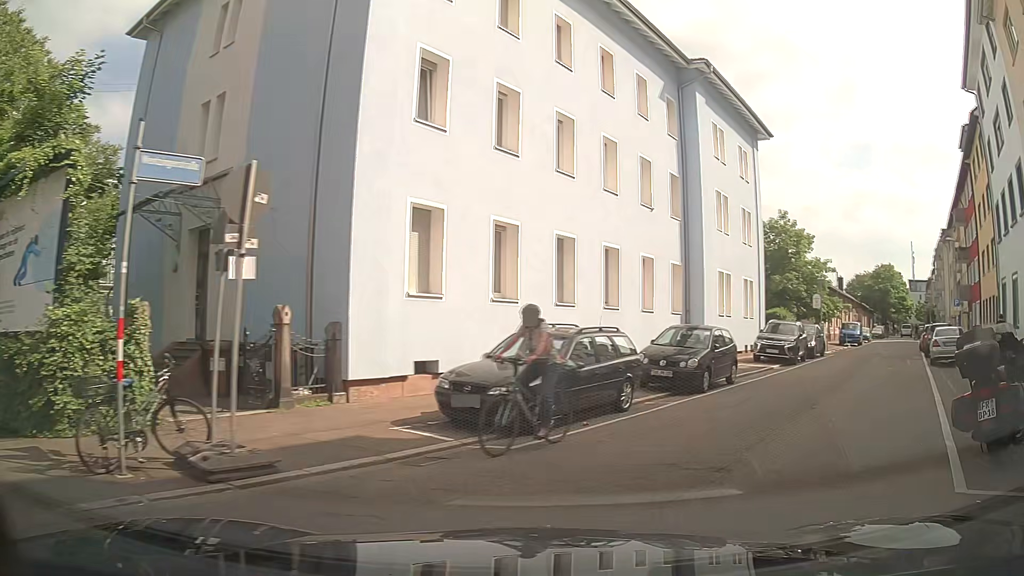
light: Day
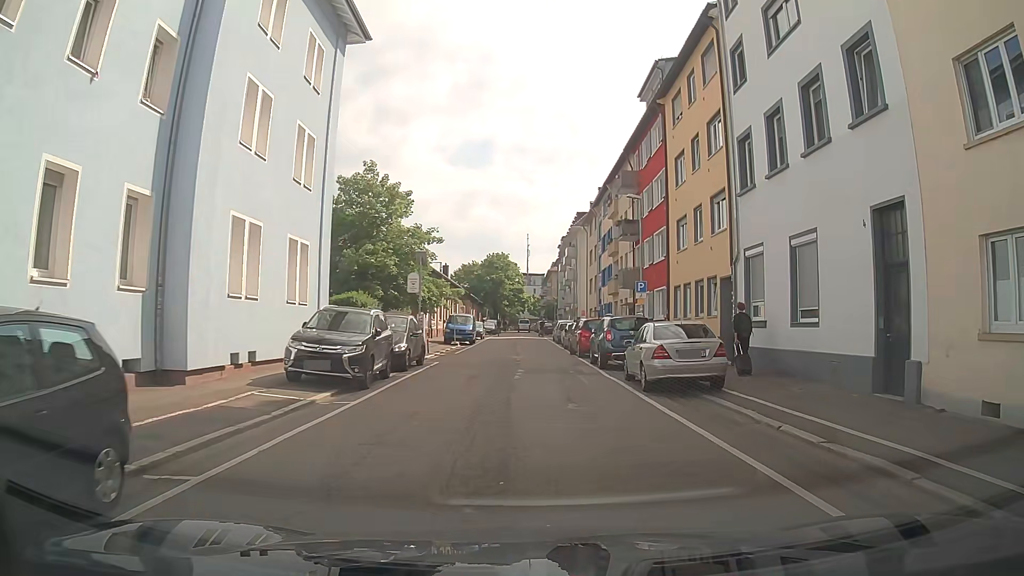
(+4.9, +12.0) m; +36°
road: residential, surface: asphalt
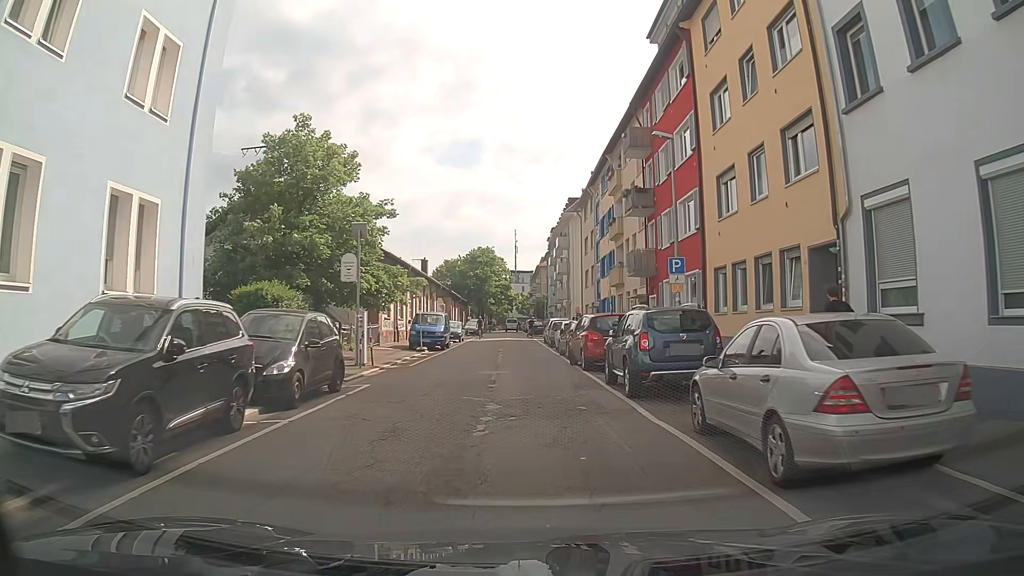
(-0.1, +8.5) m; 0°
